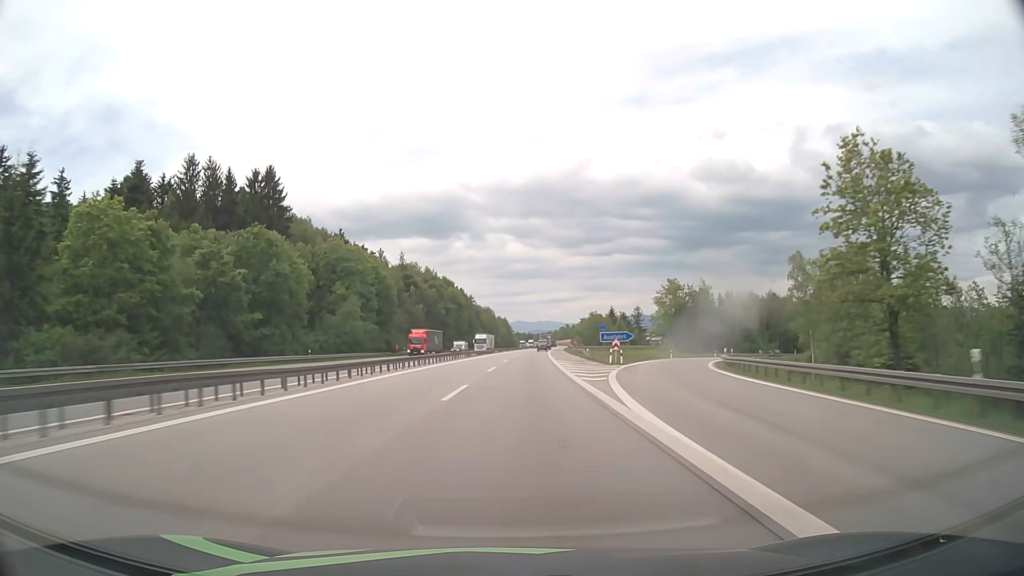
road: motorway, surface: asphalt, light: Day
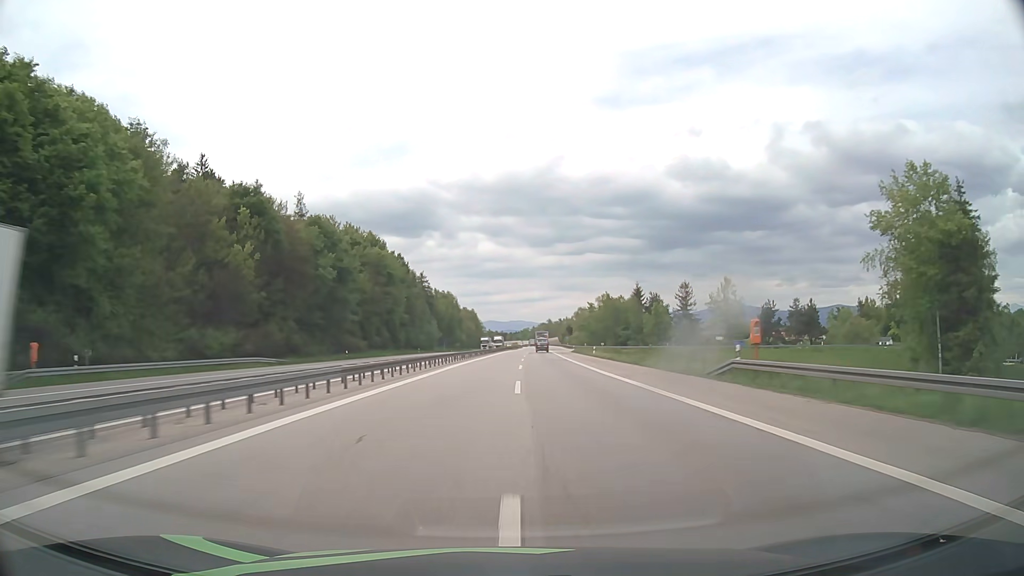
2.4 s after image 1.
(+1.7, +88.9) m; +2°
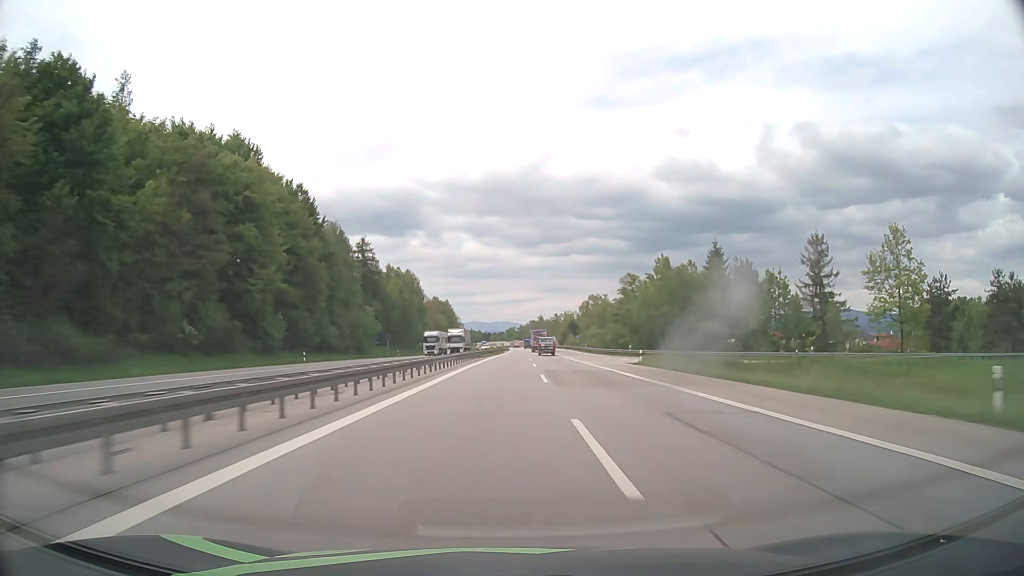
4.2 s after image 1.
(+0.6, +66.7) m; +1°
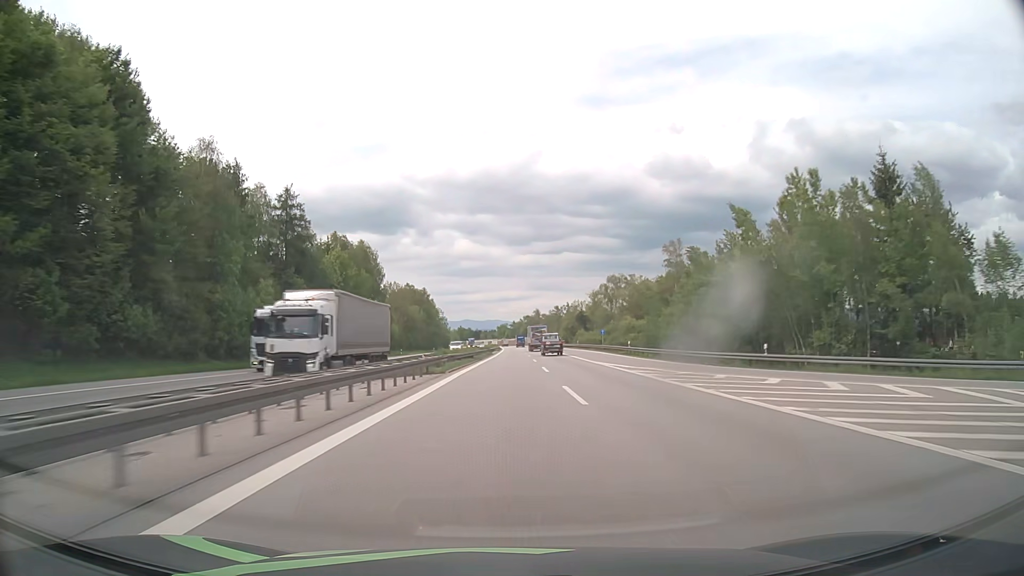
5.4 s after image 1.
(+0.4, +44.5) m; +1°
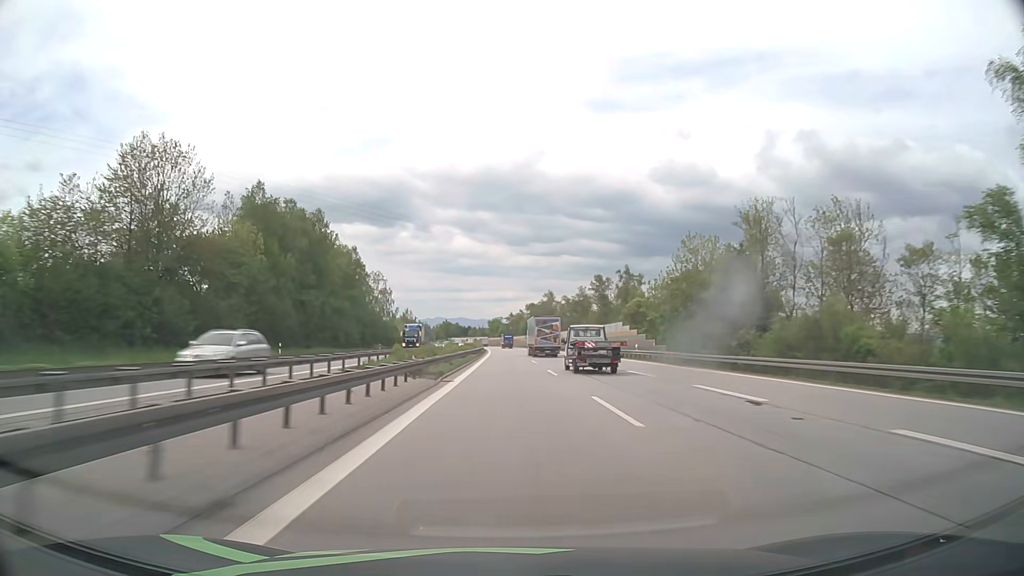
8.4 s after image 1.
(+0.6, +111.3) m; 0°
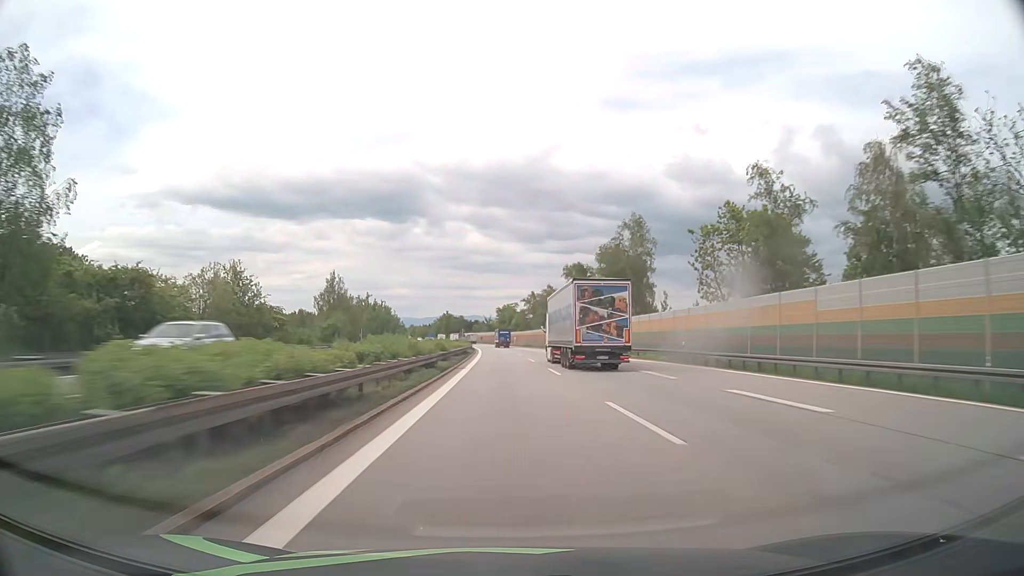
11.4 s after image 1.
(-1.0, +111.3) m; -1°
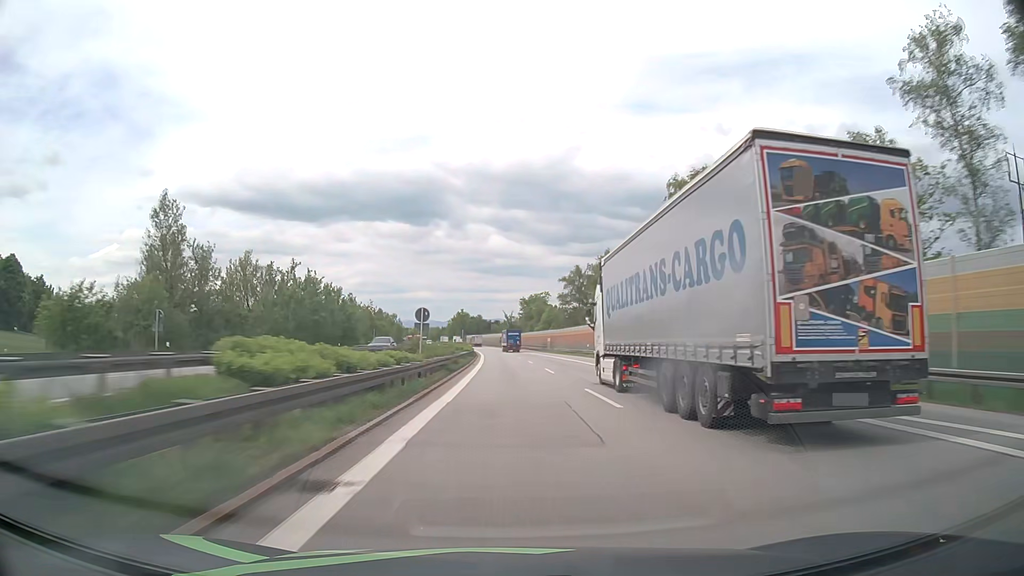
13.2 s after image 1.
(-1.0, +66.8) m; -2°
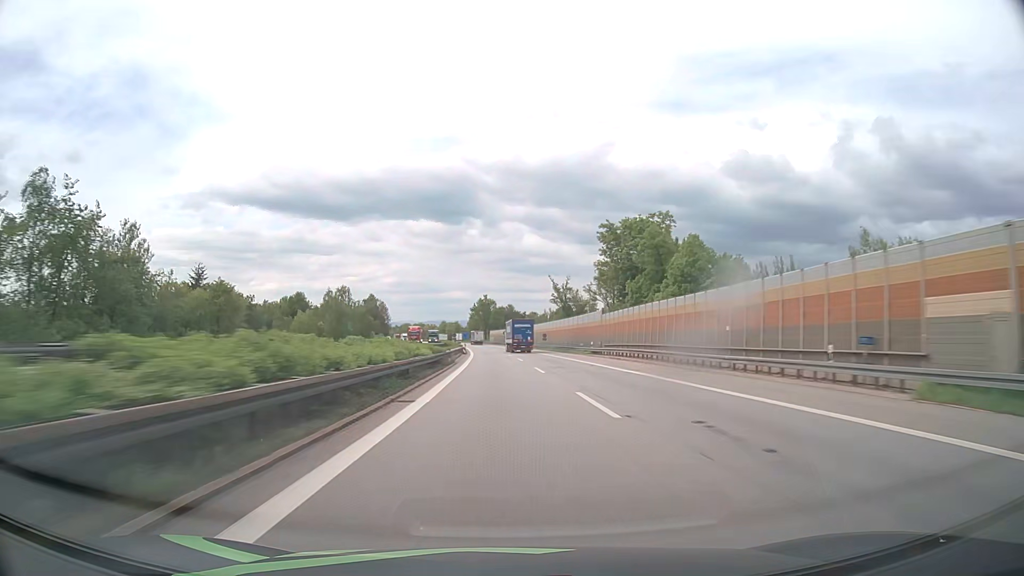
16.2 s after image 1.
(-2.3, +111.2) m; -3°
(0, +10) (0, +20) (0, +30) (0, +40) (-1, +50) (-1, +60) (-1, +70) (-2, +80) (-2, +90) (-3, +100) m
